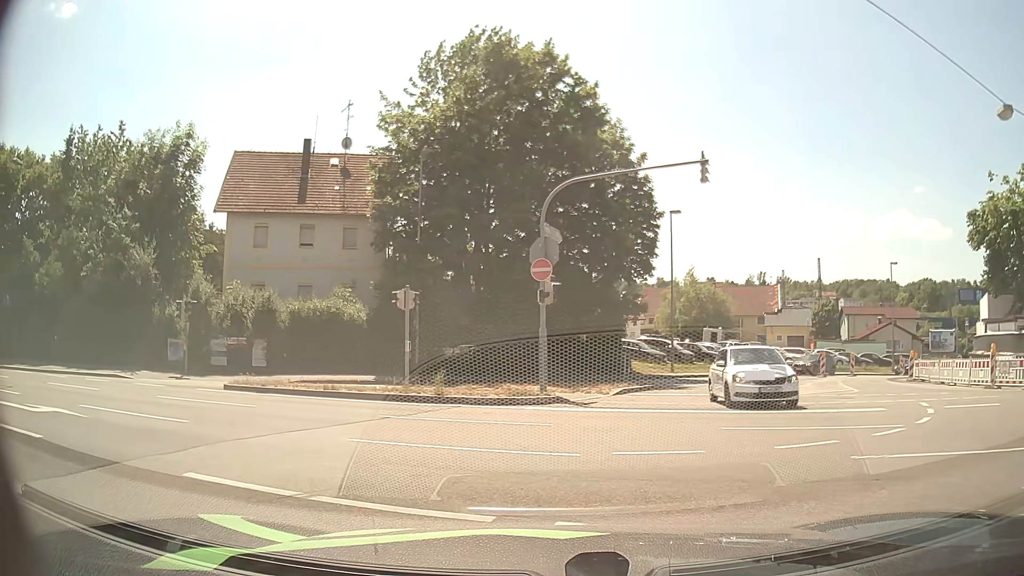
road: unclassified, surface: asphalt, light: Day
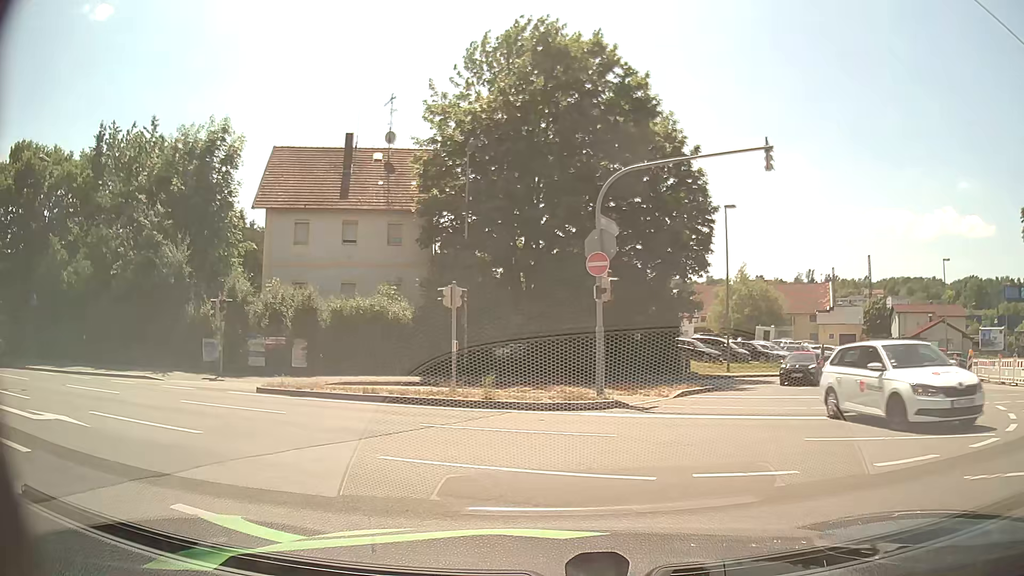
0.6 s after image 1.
(0.0, +1.3) m; -4°
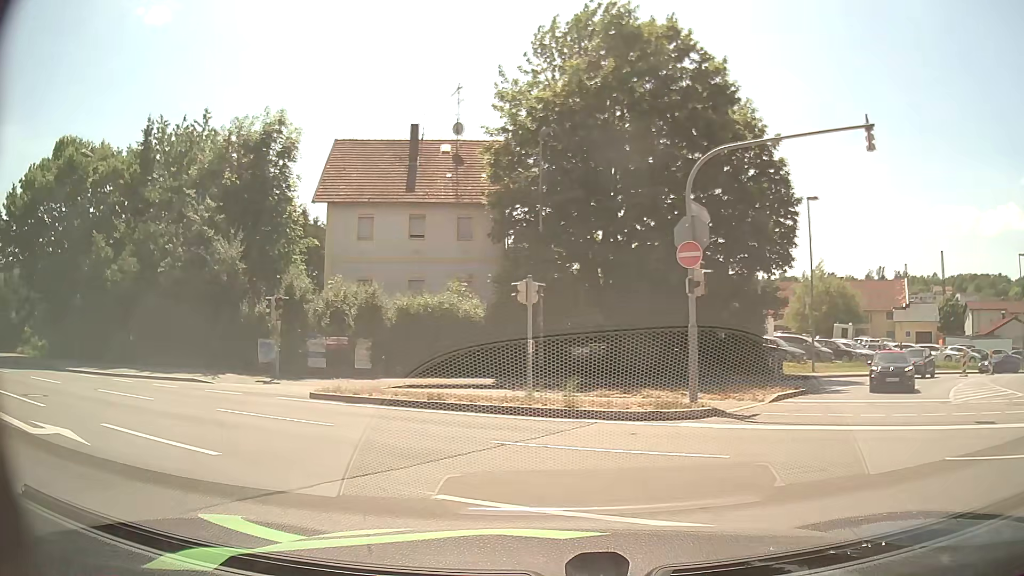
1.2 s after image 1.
(-0.1, +1.9) m; -6°
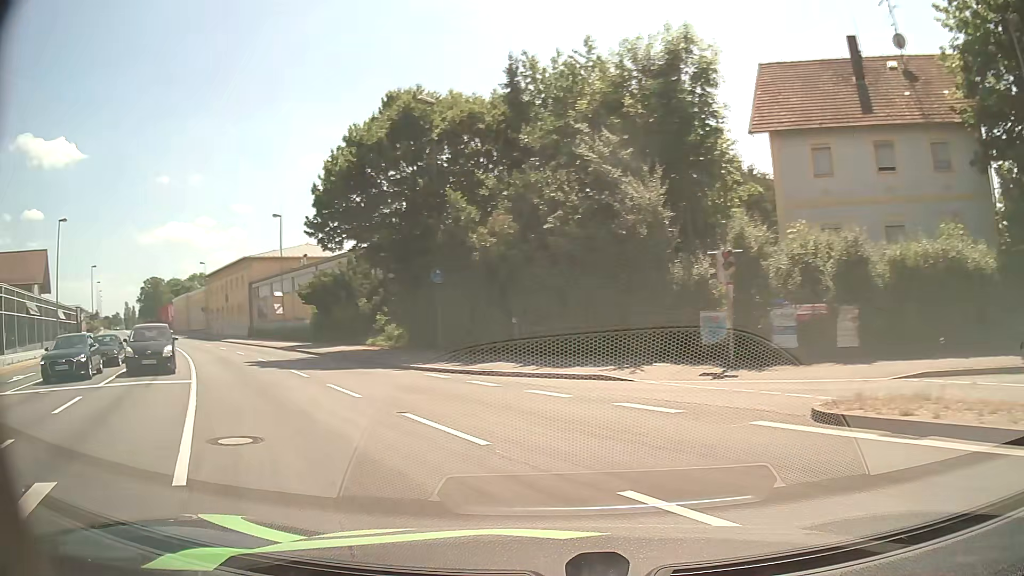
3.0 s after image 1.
(-2.5, +7.8) m; -35°
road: primary
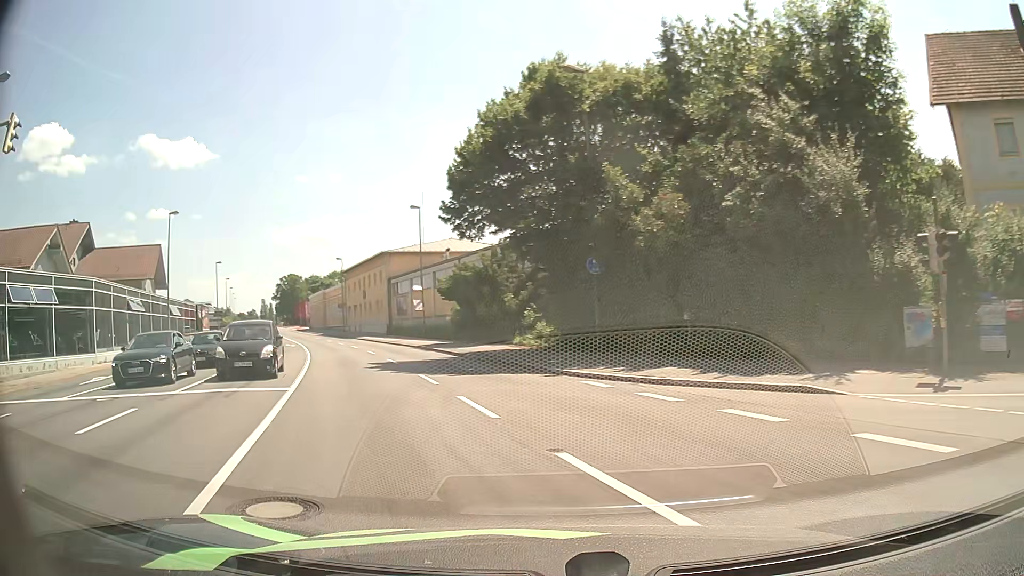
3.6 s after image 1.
(-0.5, +3.5) m; -13°
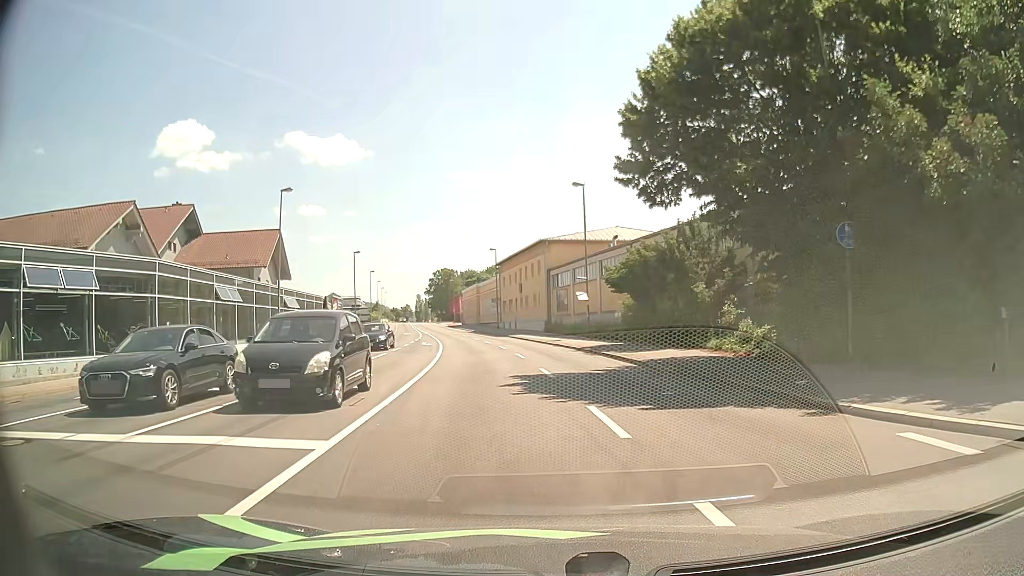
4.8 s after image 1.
(-1.3, +7.9) m; -14°
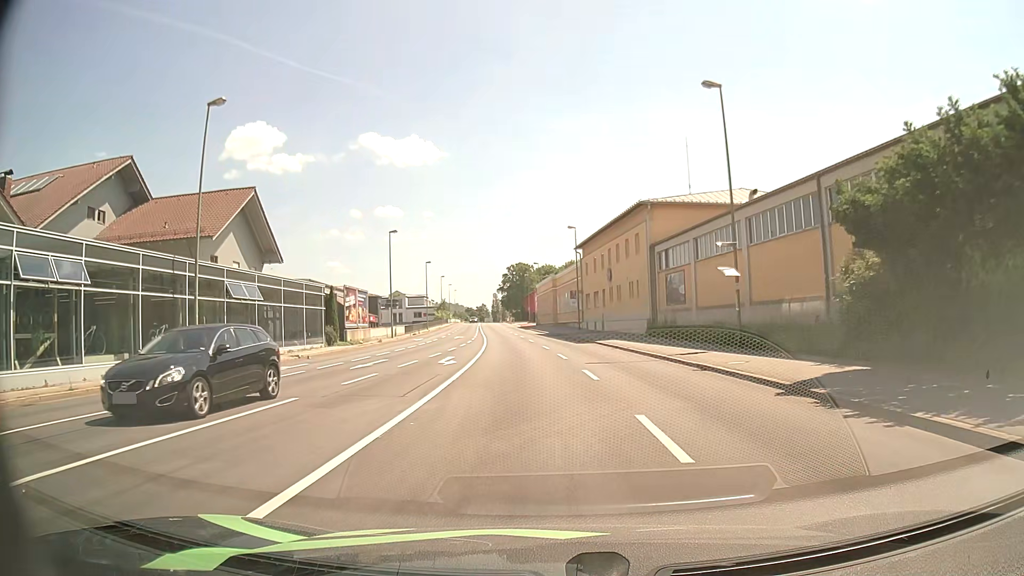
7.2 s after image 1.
(-1.3, +19.8) m; -6°
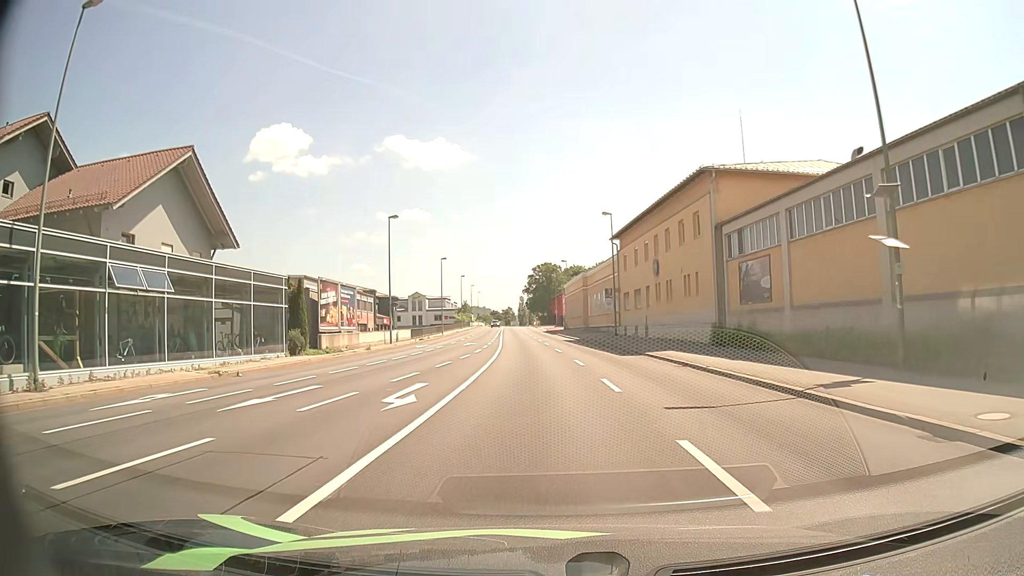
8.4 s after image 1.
(-0.3, +10.7) m; -3°
